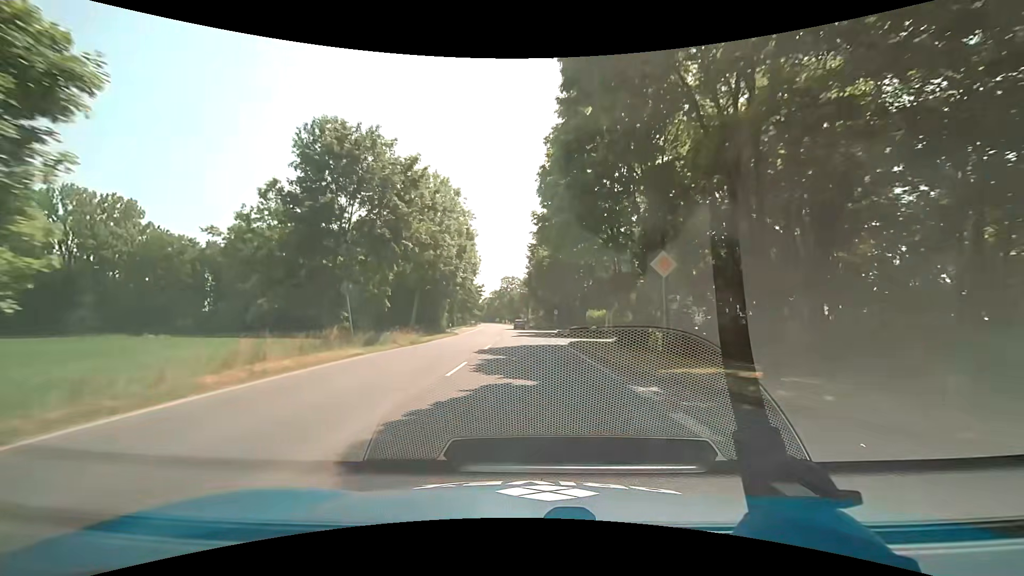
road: secondary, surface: asphalt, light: Day
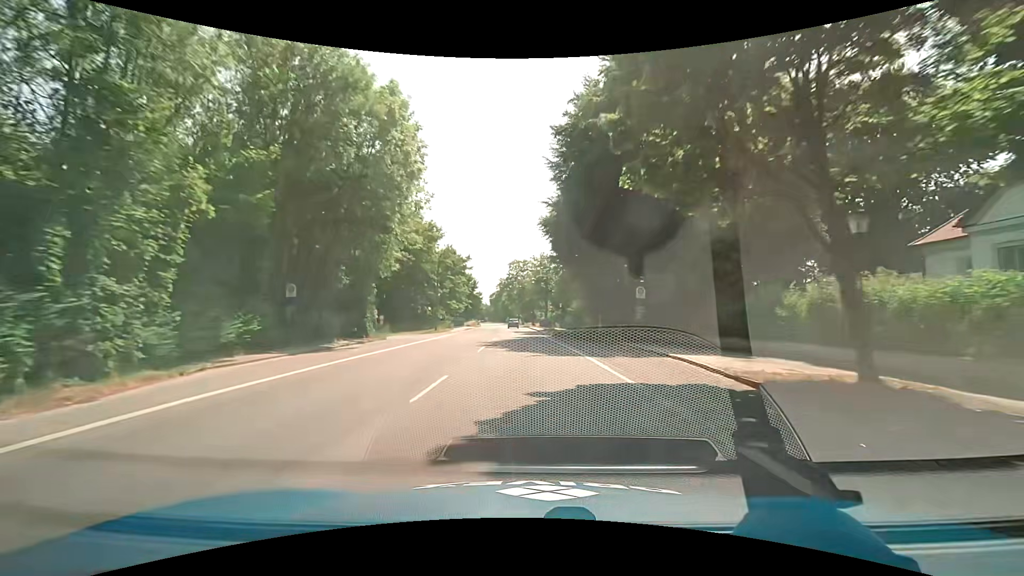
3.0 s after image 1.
(-0.6, +52.1) m; -1°
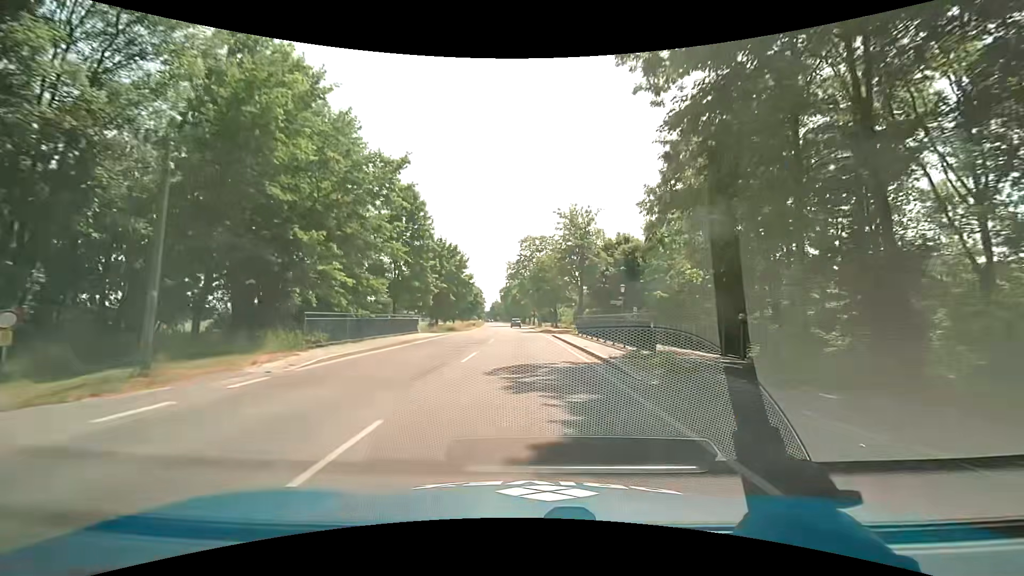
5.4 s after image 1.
(-0.9, +41.7) m; -3°
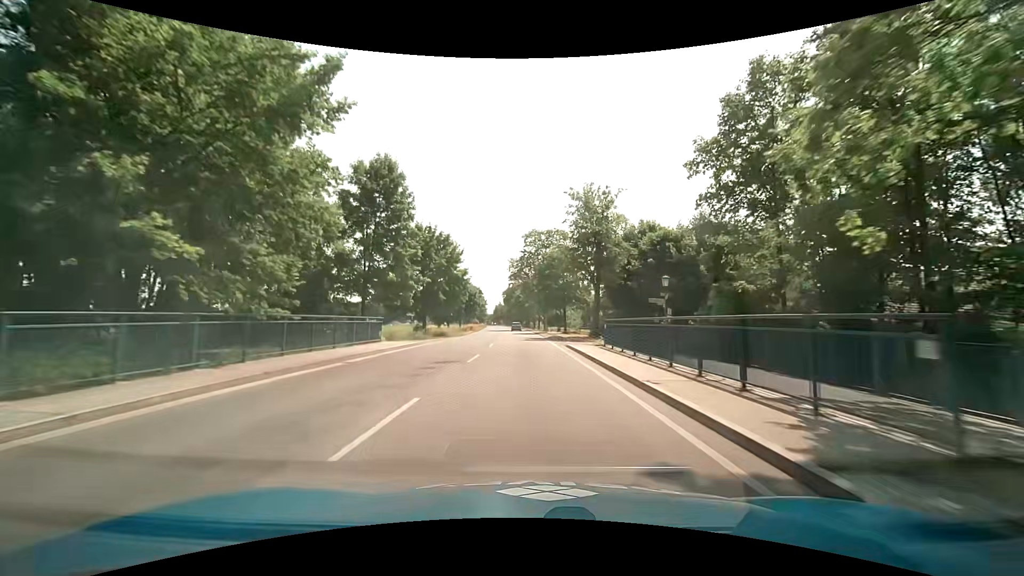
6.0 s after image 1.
(+0.1, +10.4) m; 0°
(0, +10) (0, +20) (0, +30) (0, +40) (-1, +50) (-1, +60) (-1, +70) (-2, +80) (-2, +90) (-2, +100) m
